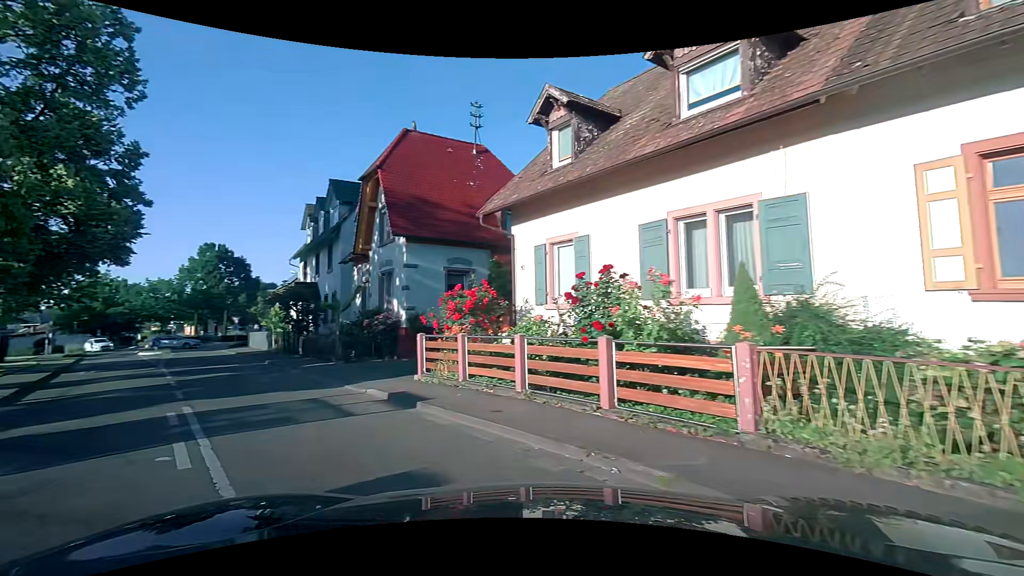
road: residential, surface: asphalt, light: Day
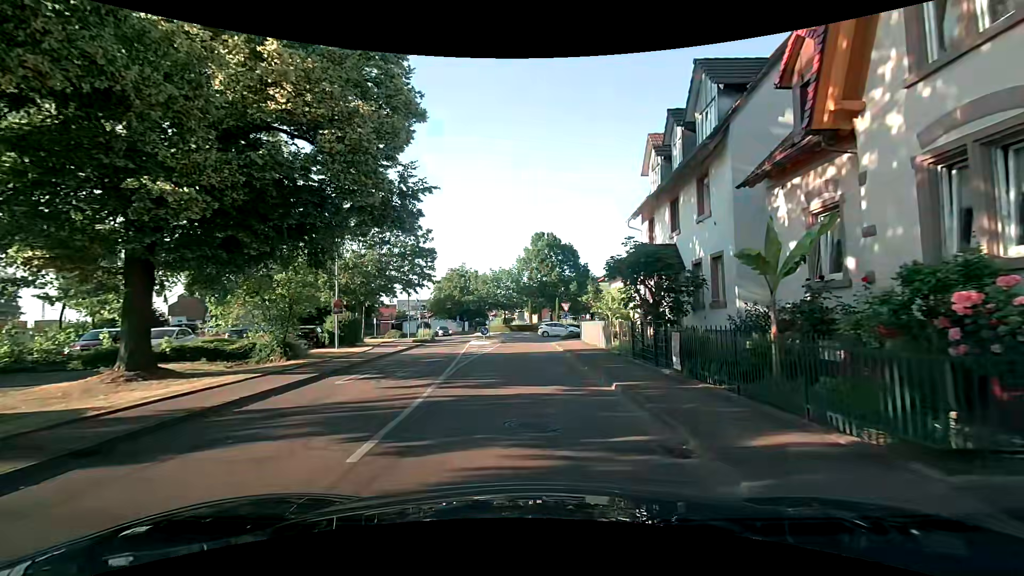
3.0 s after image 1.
(-6.0, +13.2) m; -35°
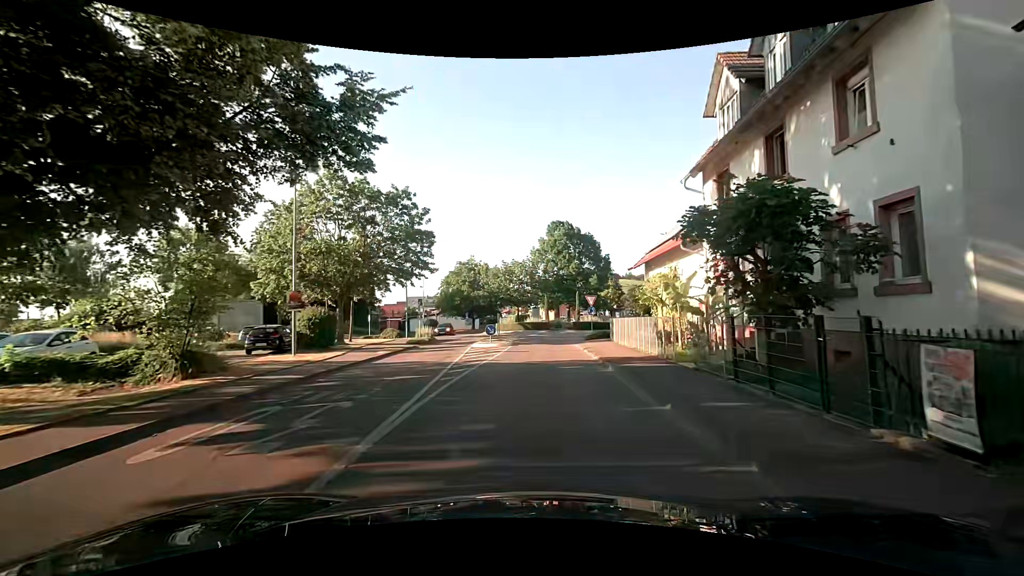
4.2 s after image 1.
(-0.2, +7.2) m; -2°
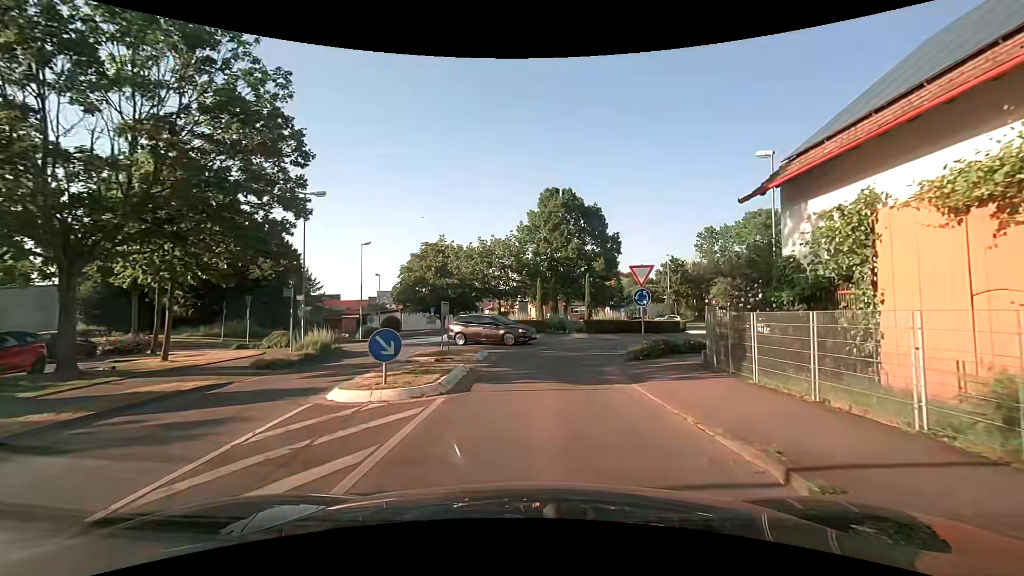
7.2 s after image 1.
(+0.4, +18.3) m; +2°
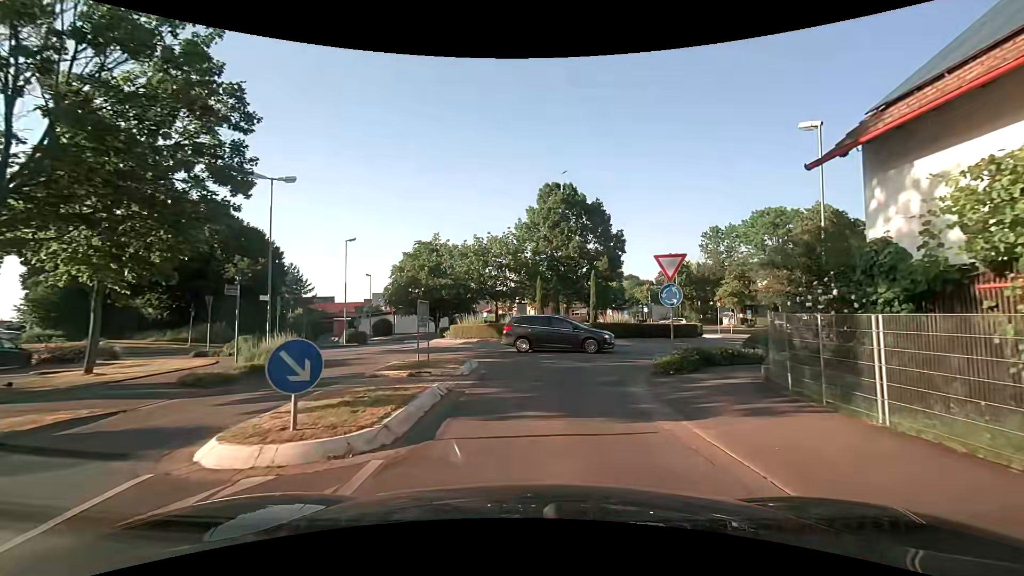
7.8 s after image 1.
(0.0, +3.4) m; 0°
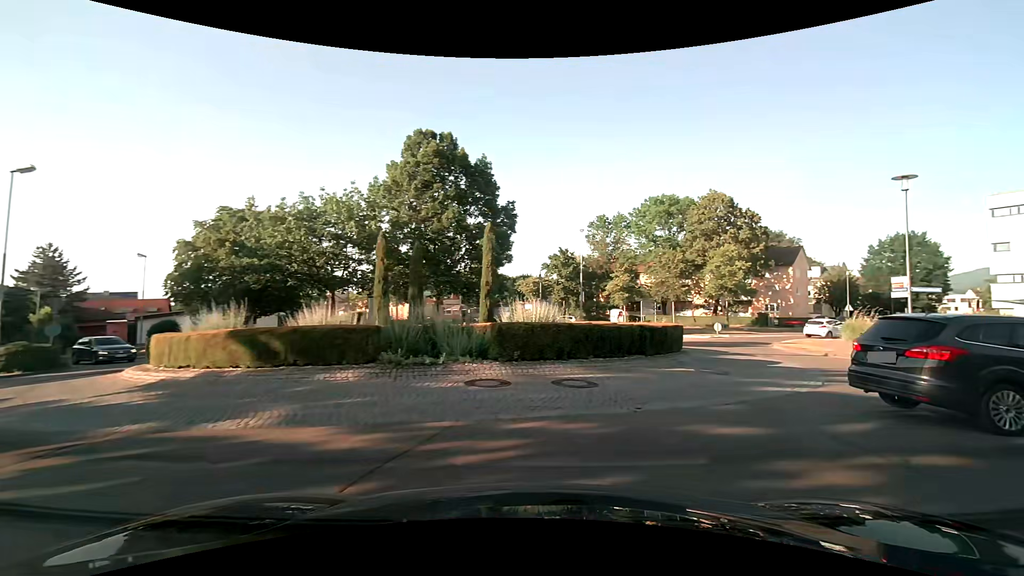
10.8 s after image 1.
(+0.8, +14.7) m; +14°
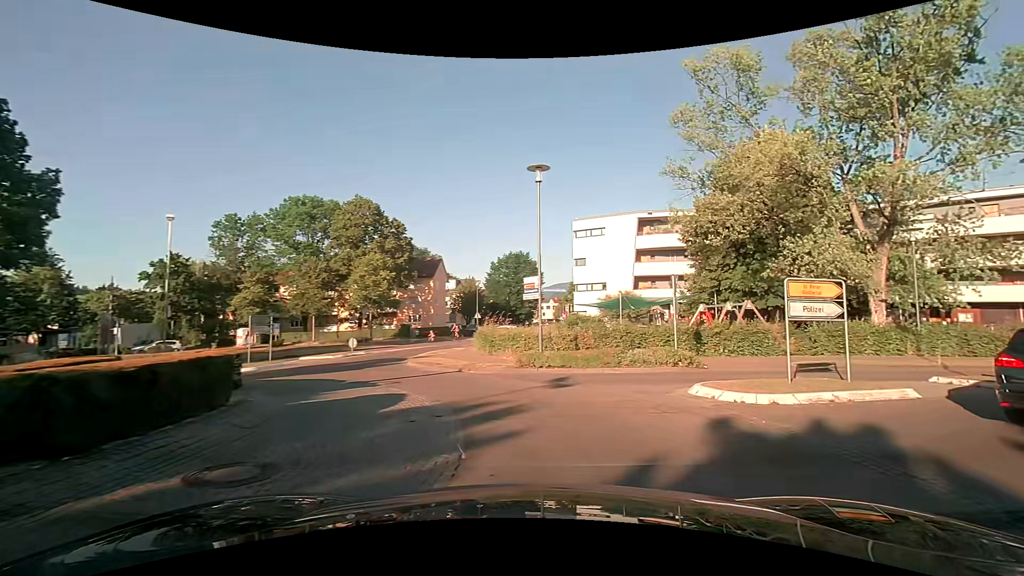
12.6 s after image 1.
(+2.5, +6.4) m; +40°
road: tertiary
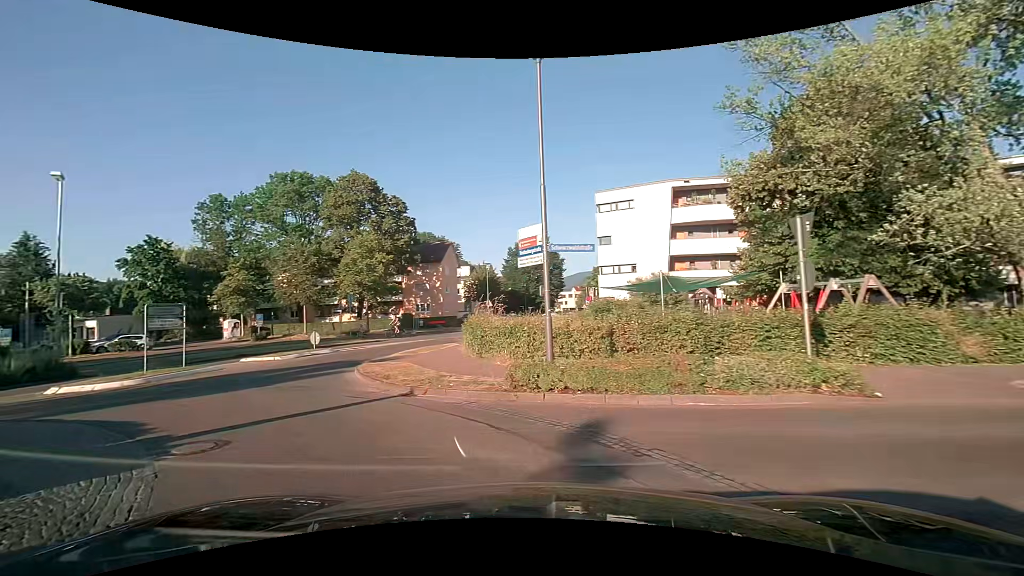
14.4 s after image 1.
(+0.3, +7.8) m; -5°
(-3, +9) (-12, +13) (-22, +10) (-30, +4) (-39, 0) (-49, -2) (-59, -4) (-69, -4) (-79, -5) (-89, -4) m
